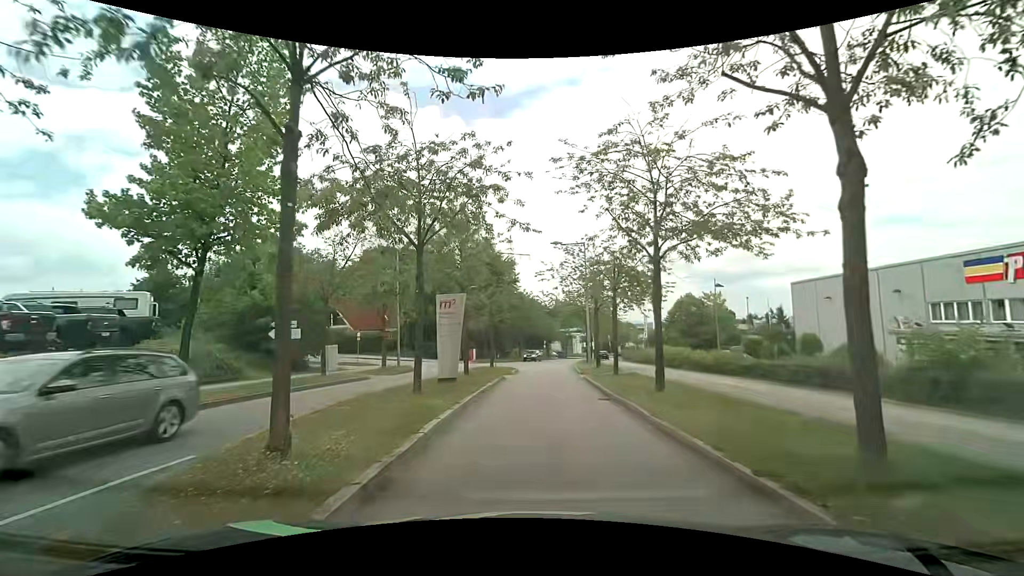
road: residential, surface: asphalt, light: Day
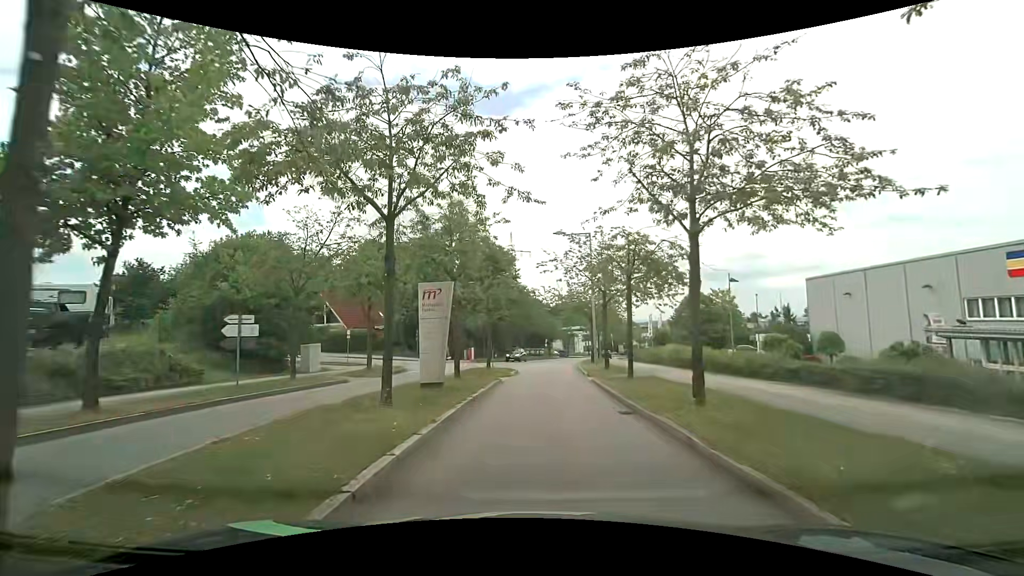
(0.0, +2.9) m; 0°
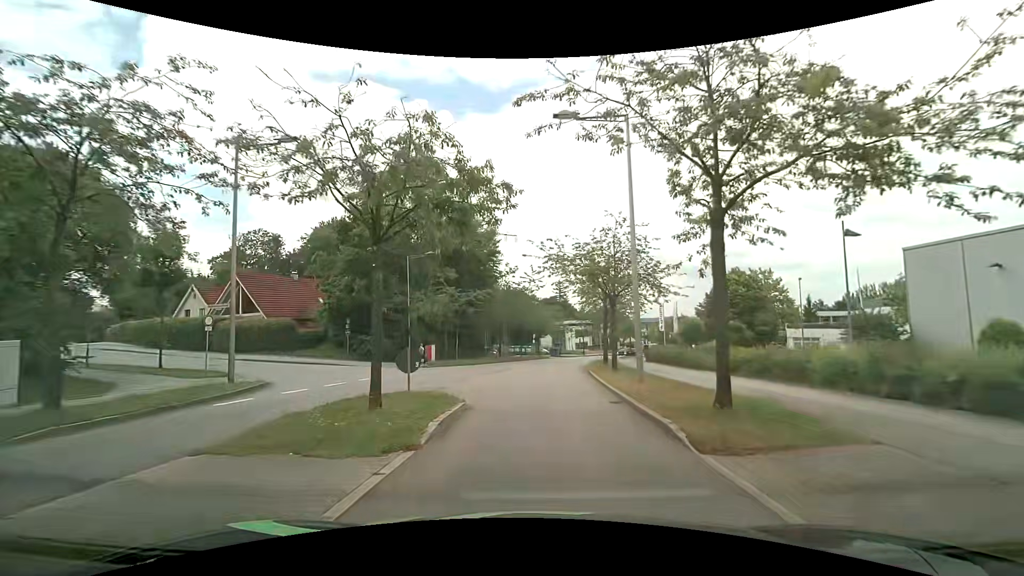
(0.0, +17.5) m; 0°
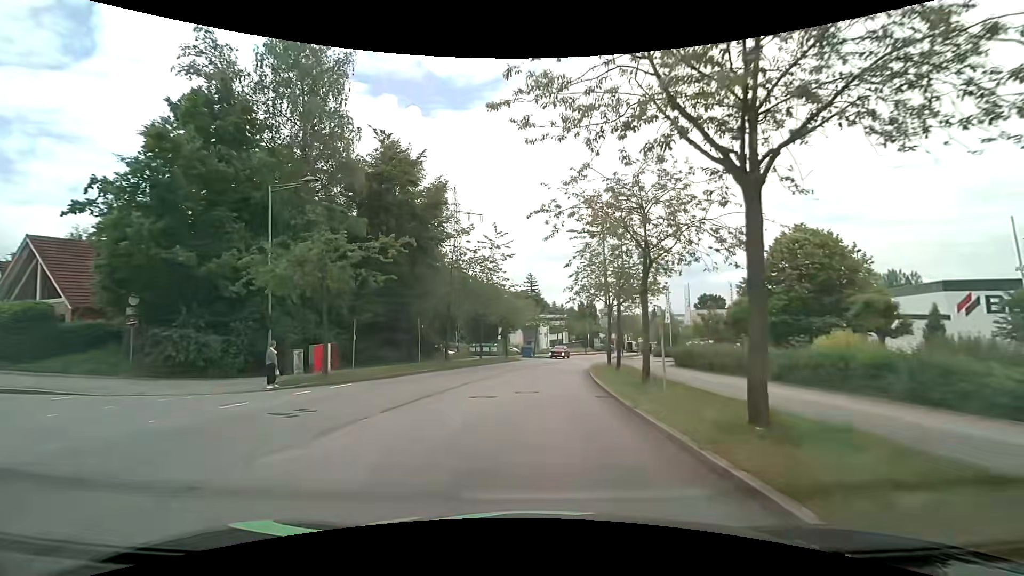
(+0.5, +18.0) m; +4°
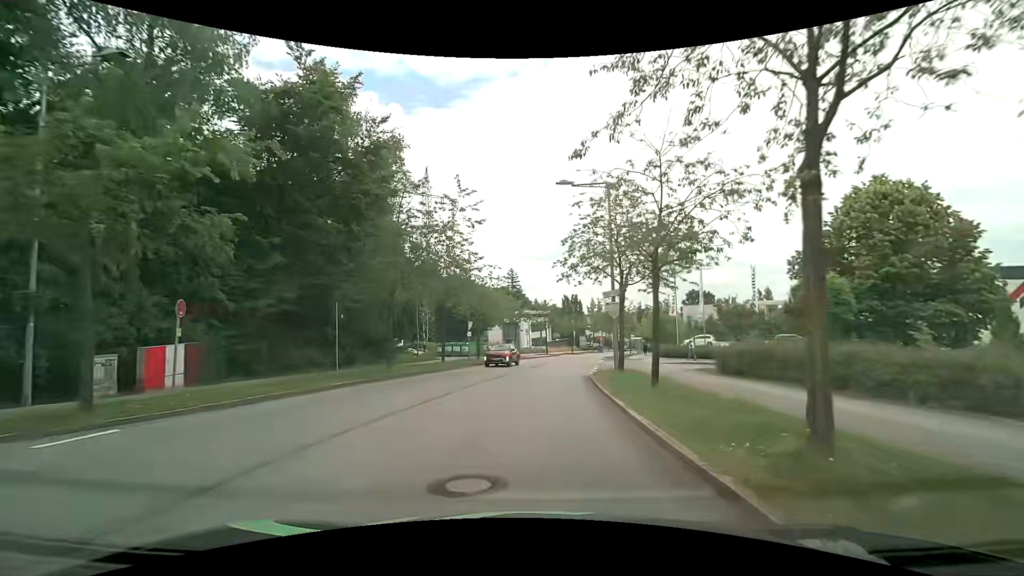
(+0.2, +10.0) m; +2°
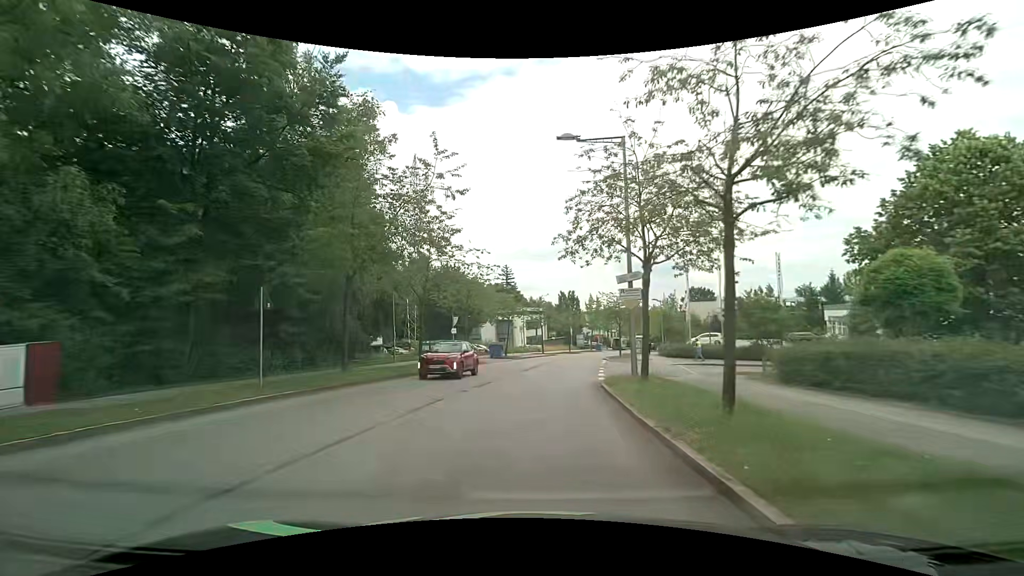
(0.0, +5.2) m; 0°
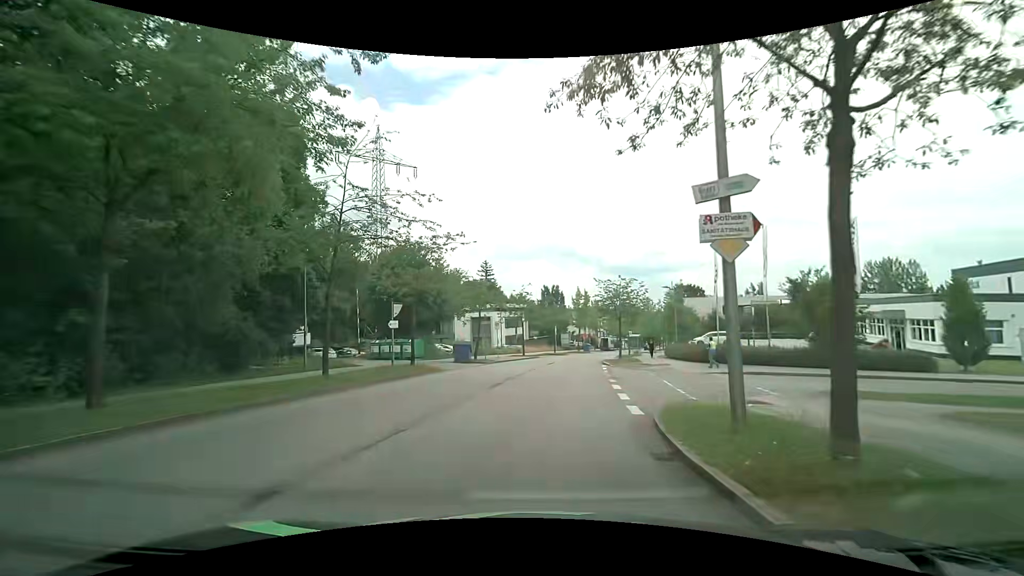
(+0.2, +10.4) m; +2°
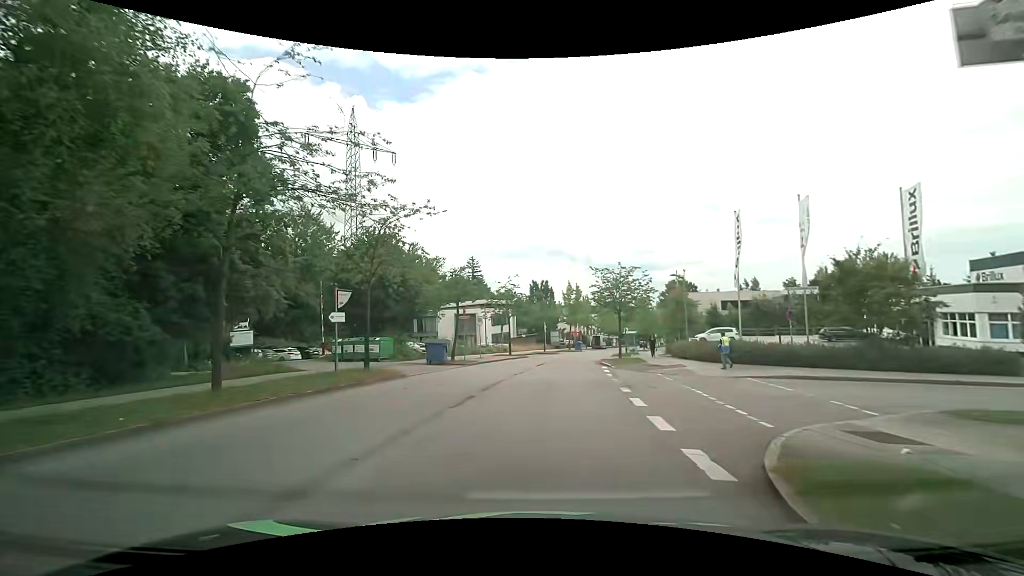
(+0.1, +5.3) m; +2°
